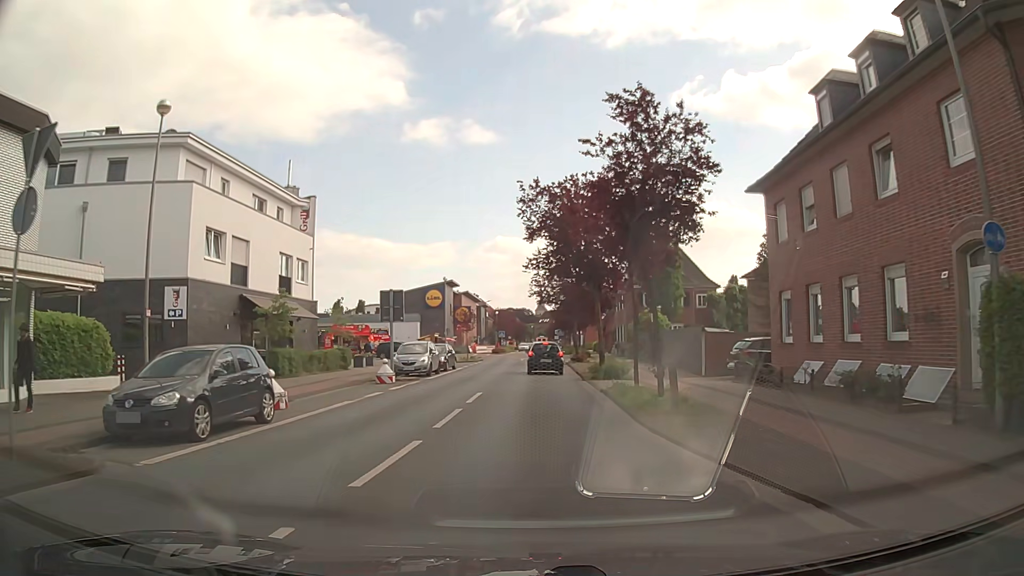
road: tertiary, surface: asphalt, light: Day
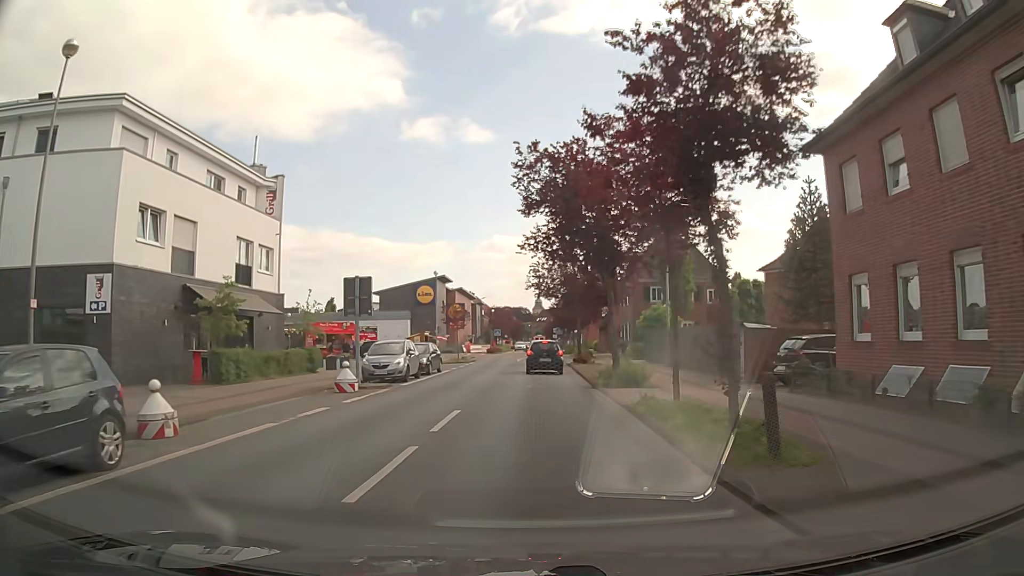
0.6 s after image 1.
(0.0, +5.2) m; 0°
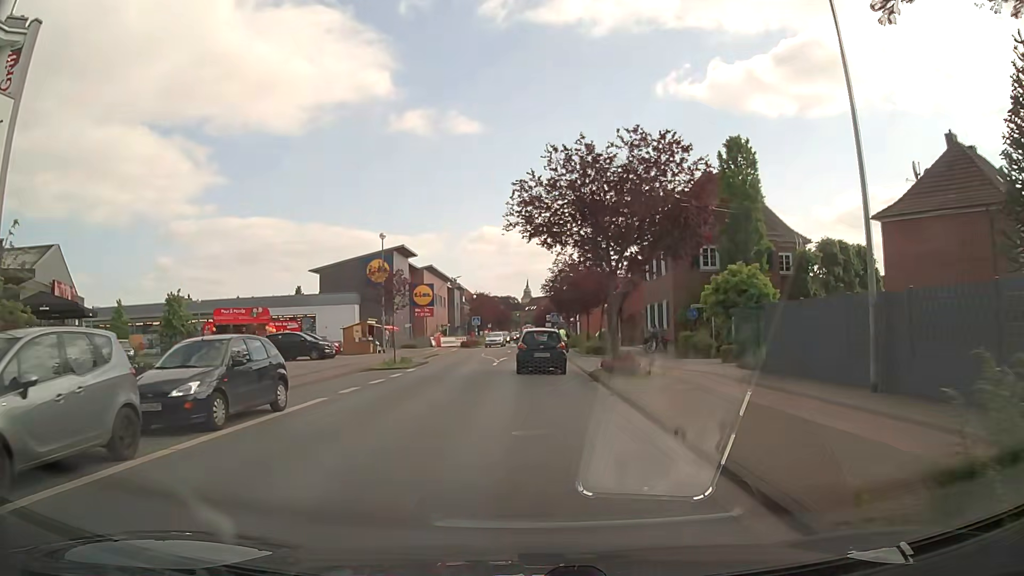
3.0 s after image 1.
(+0.1, +20.6) m; +1°
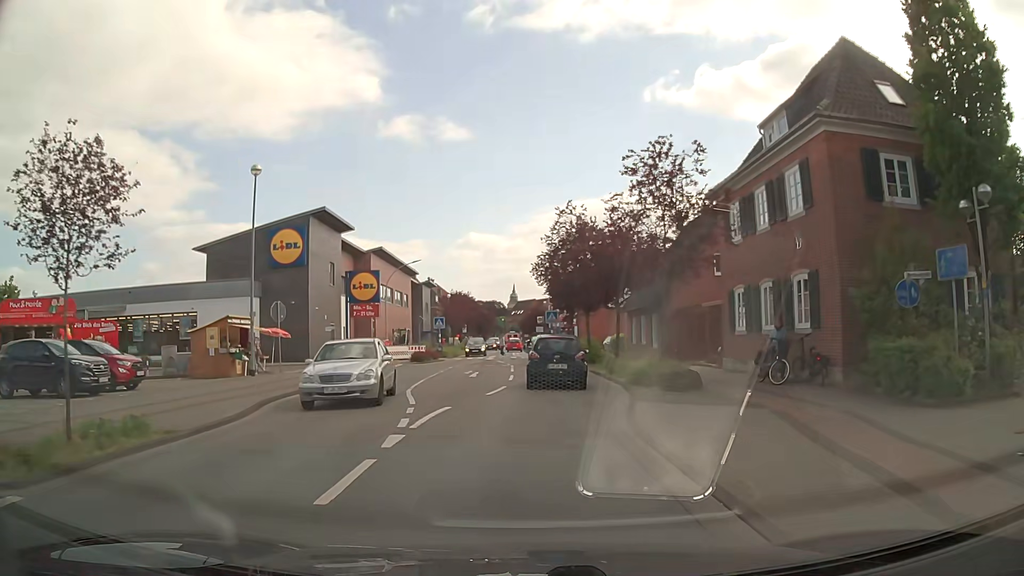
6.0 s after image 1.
(0.0, +21.9) m; +1°
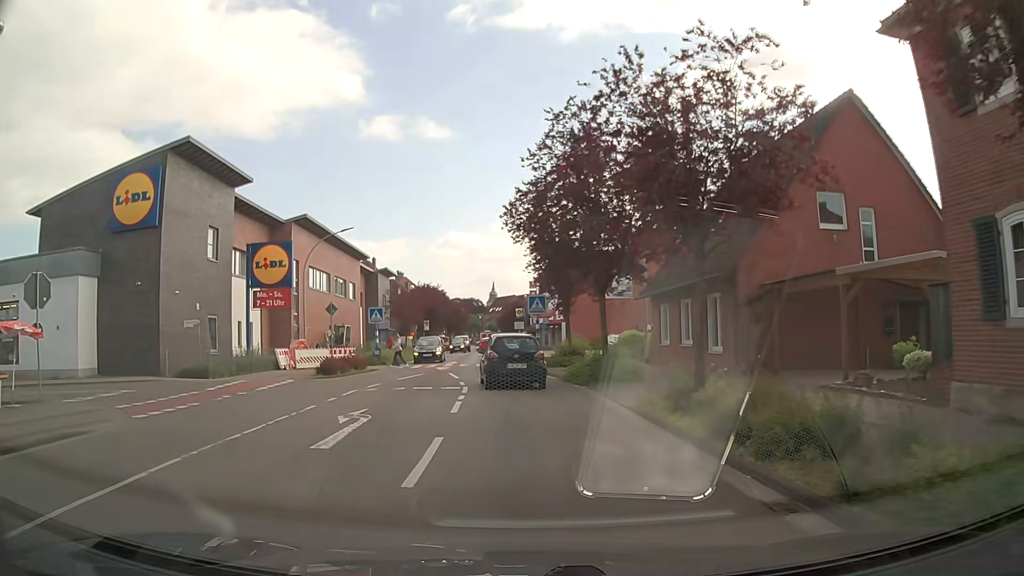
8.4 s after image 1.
(+0.3, +16.1) m; +2°
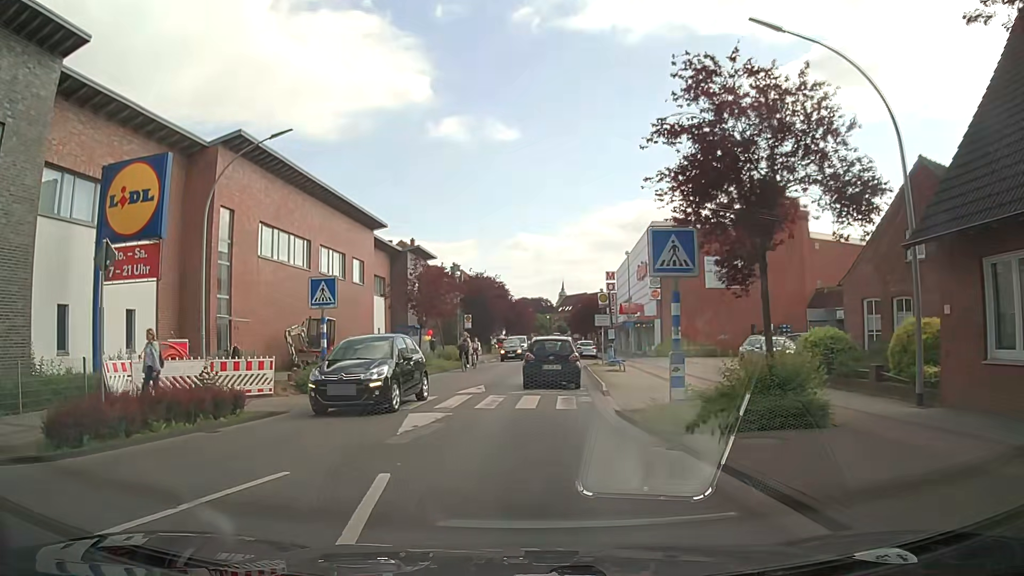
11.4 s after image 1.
(-0.8, +19.5) m; -6°
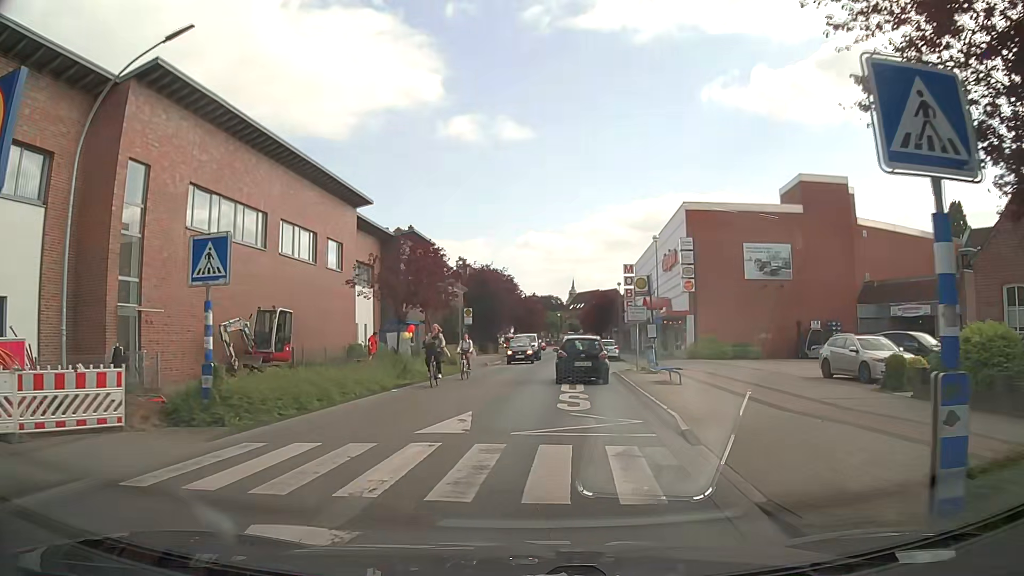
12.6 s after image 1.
(-0.2, +7.8) m; -2°
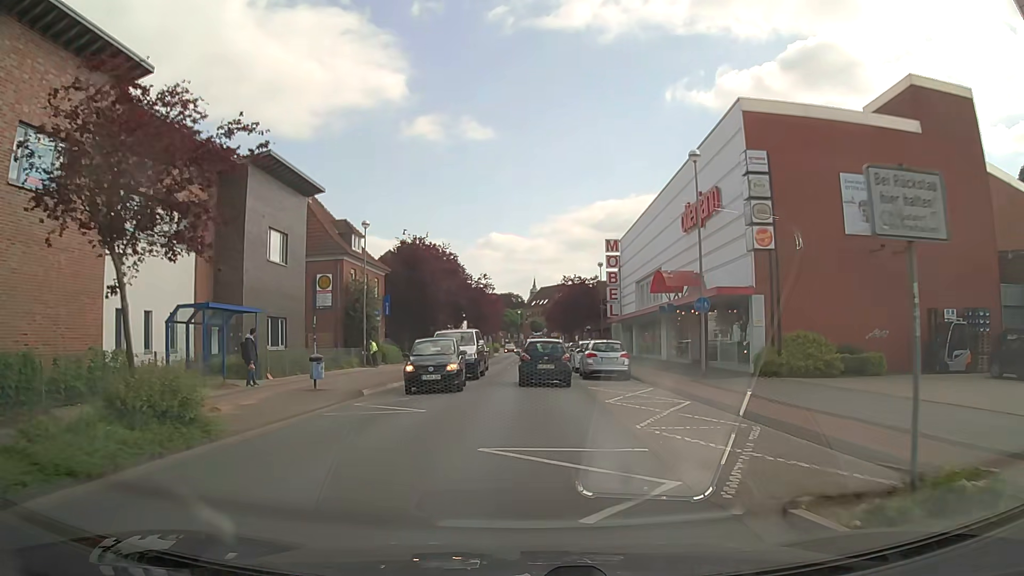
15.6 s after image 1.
(+1.3, +22.0) m; +4°
(0, +10) (0, +20) (0, +30) (0, +40) (0, +50) (0, +60) (0, +70) (0, +80) (0, +90) (0, +100) m
